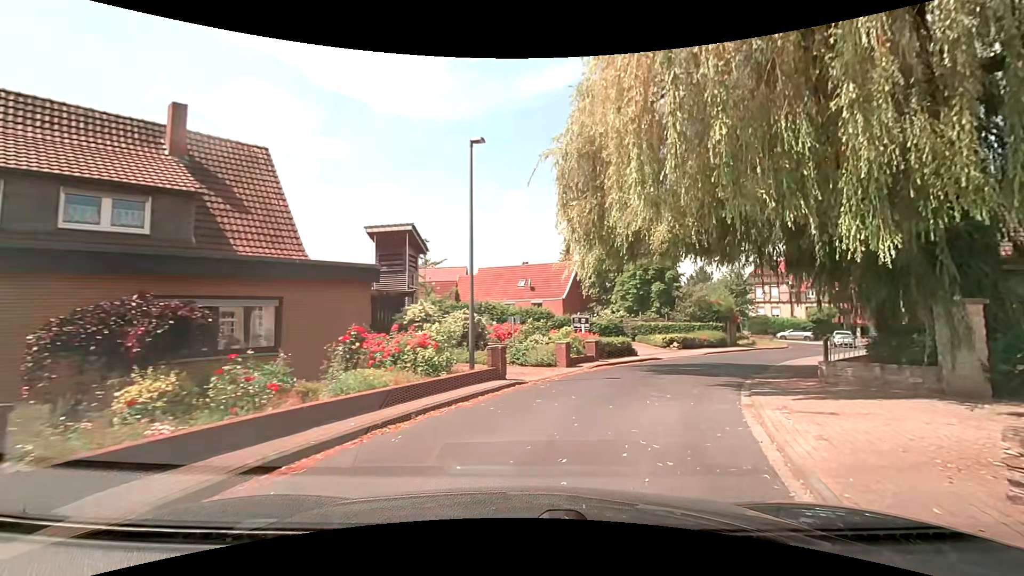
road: residential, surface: asphalt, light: Day
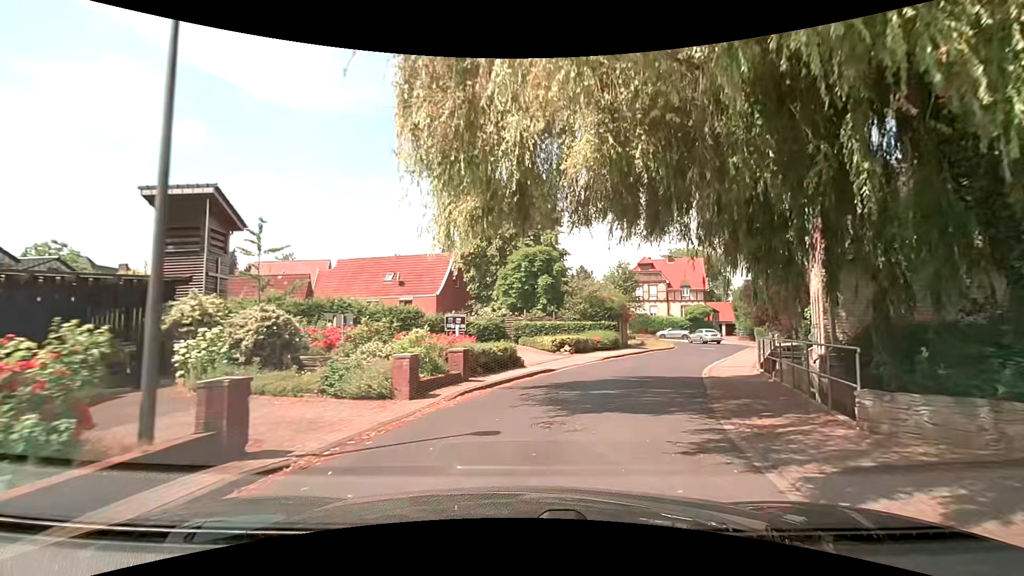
(+0.9, +6.8) m; +12°
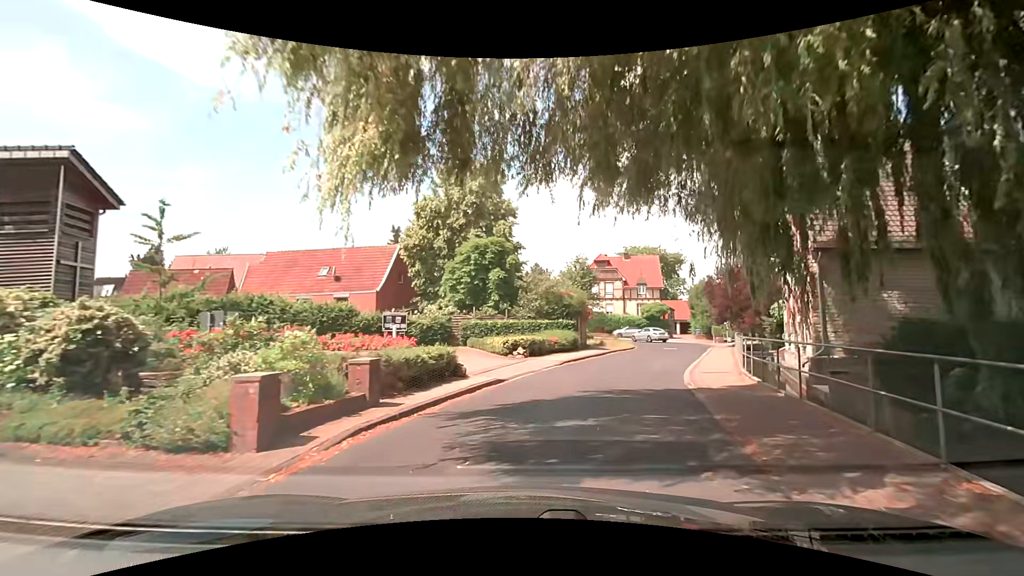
(+0.2, +3.5) m; +7°
